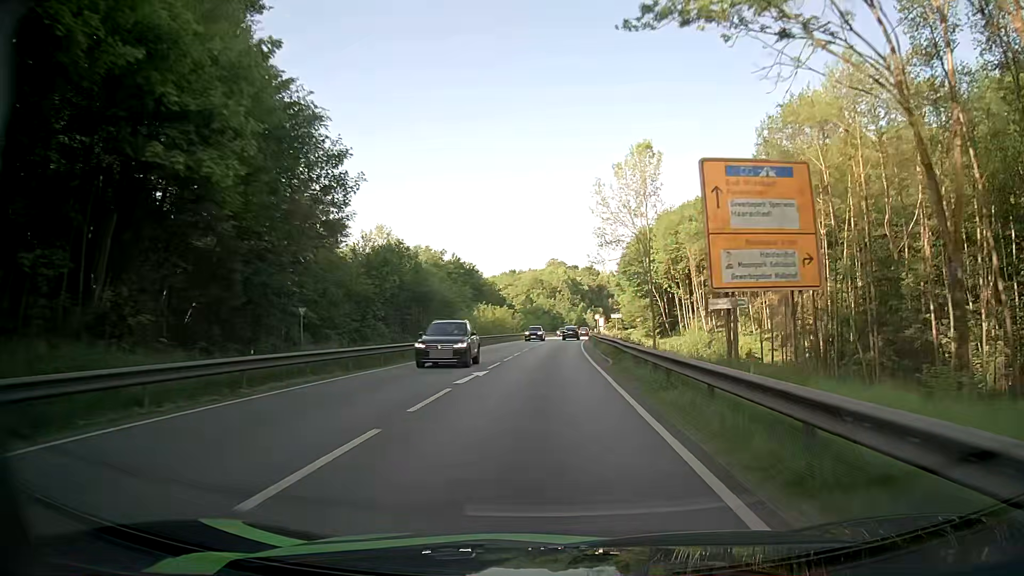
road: primary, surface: asphalt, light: Day
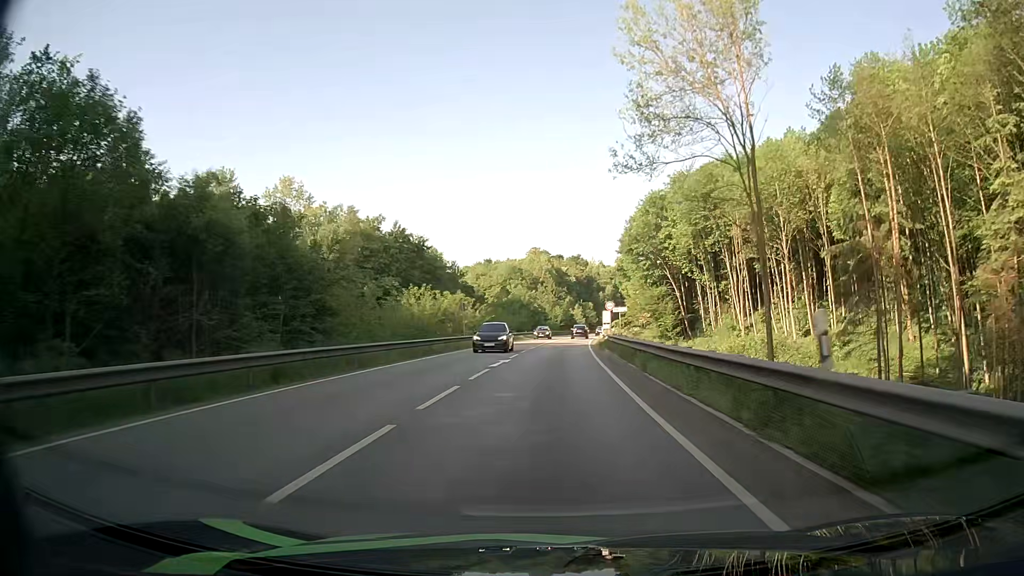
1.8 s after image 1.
(+0.3, +36.0) m; +2°
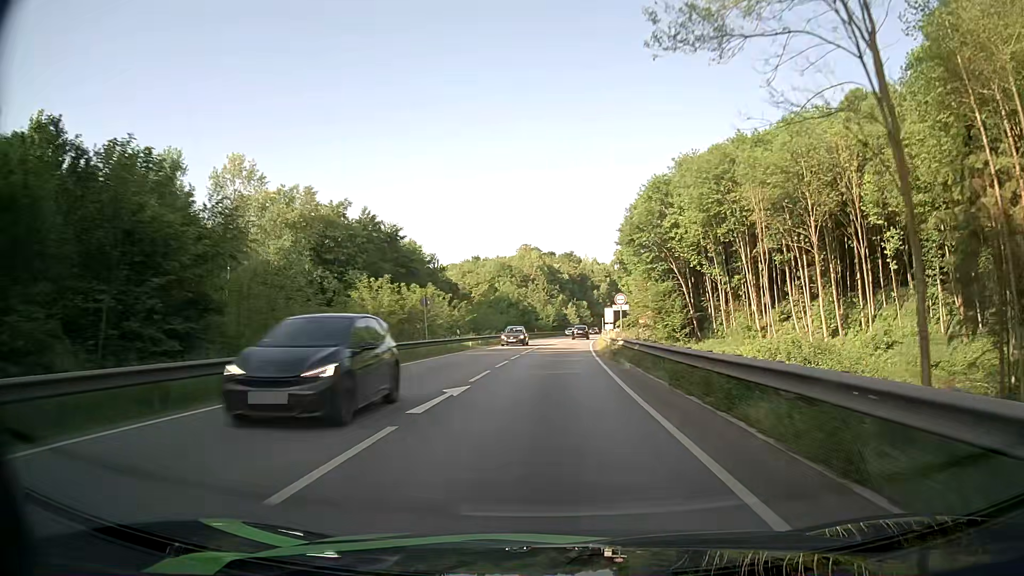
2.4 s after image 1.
(0.0, +11.9) m; +1°
